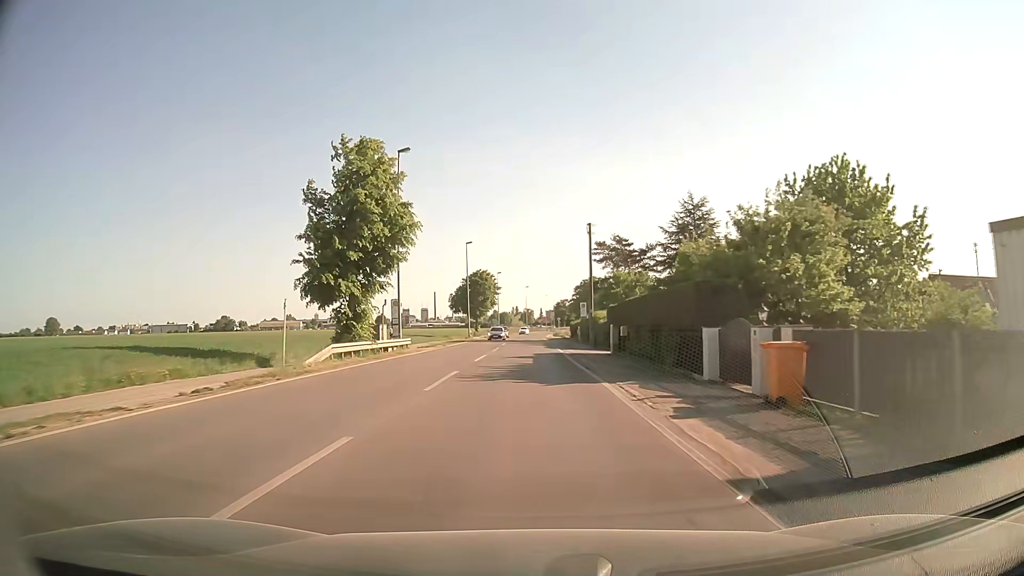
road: secondary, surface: asphalt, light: Day
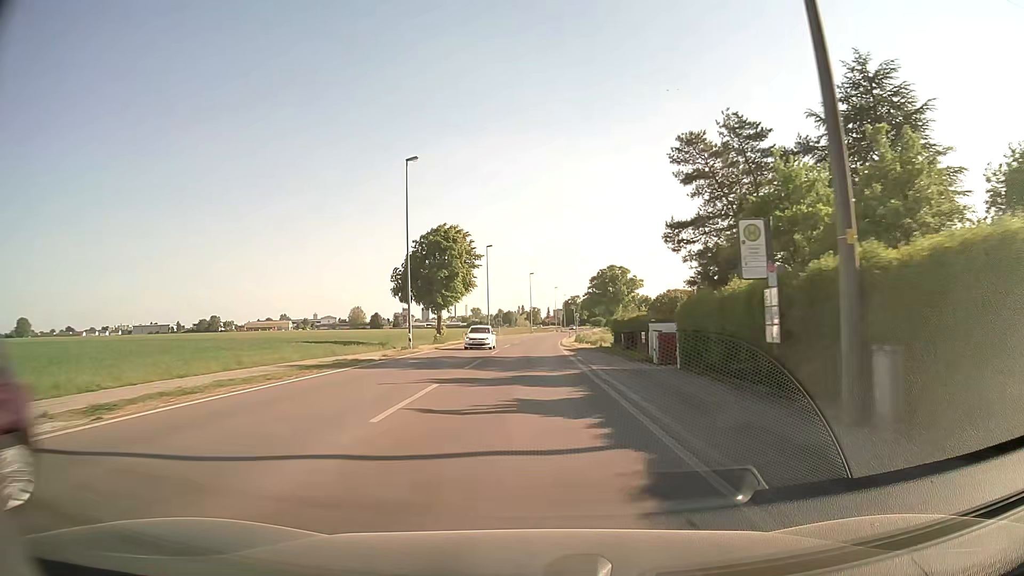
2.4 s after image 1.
(-0.1, +41.3) m; -1°
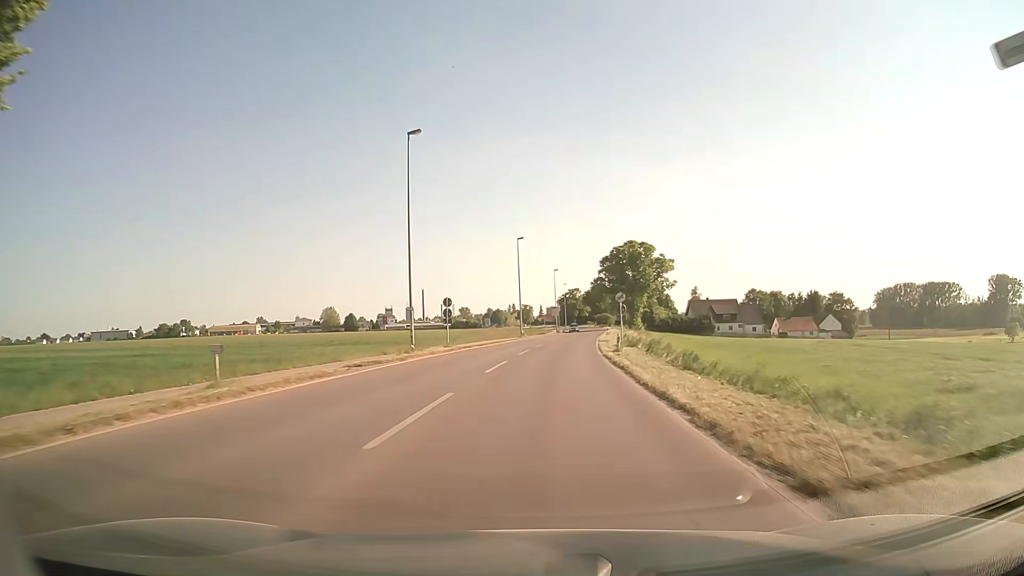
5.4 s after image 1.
(+0.1, +50.8) m; +1°
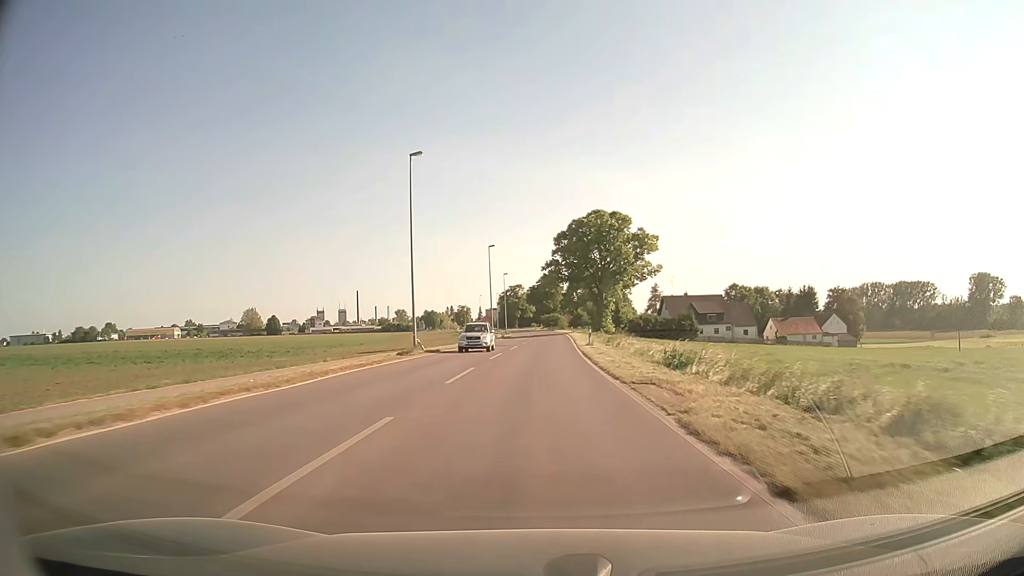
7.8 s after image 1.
(+1.8, +40.0) m; +5°
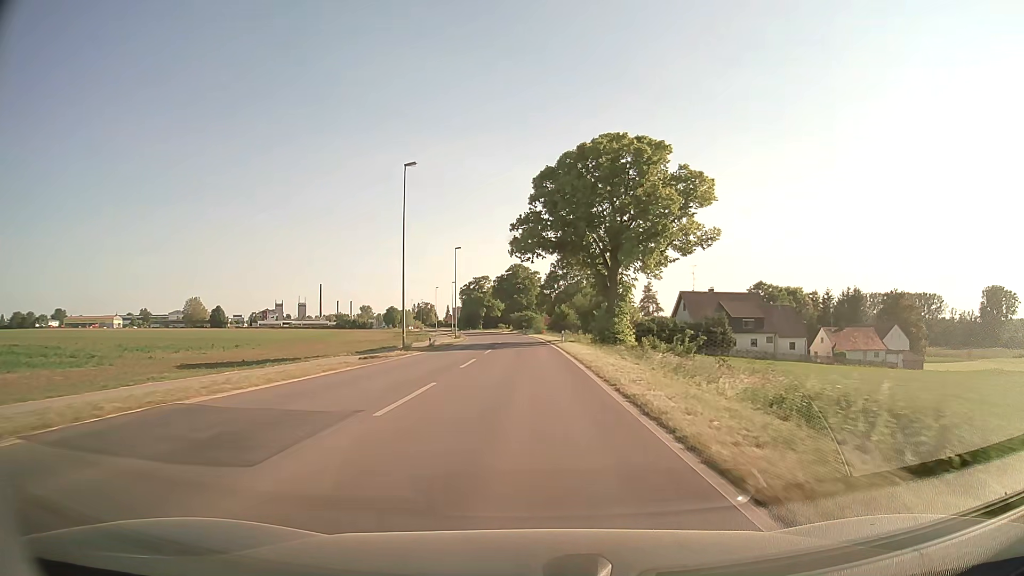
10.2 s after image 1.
(+0.9, +42.8) m; +2°
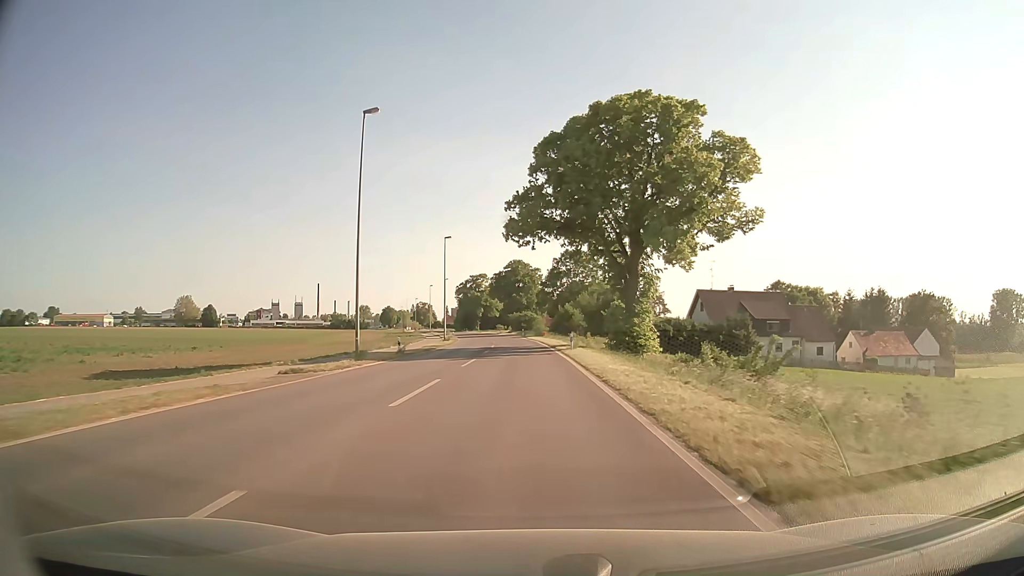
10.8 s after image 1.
(0.0, +11.0) m; 0°
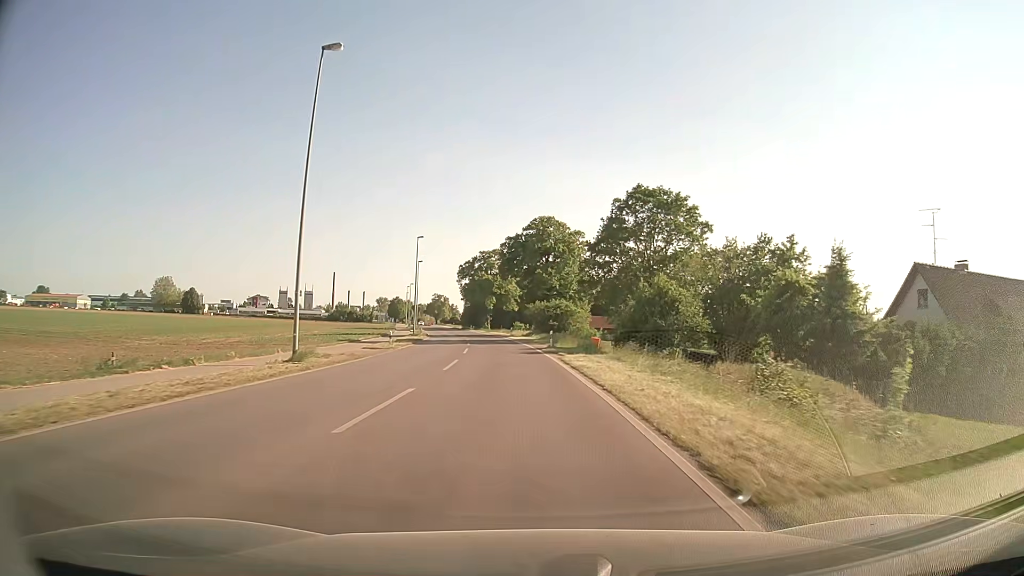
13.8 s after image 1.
(-0.6, +52.2) m; -2°
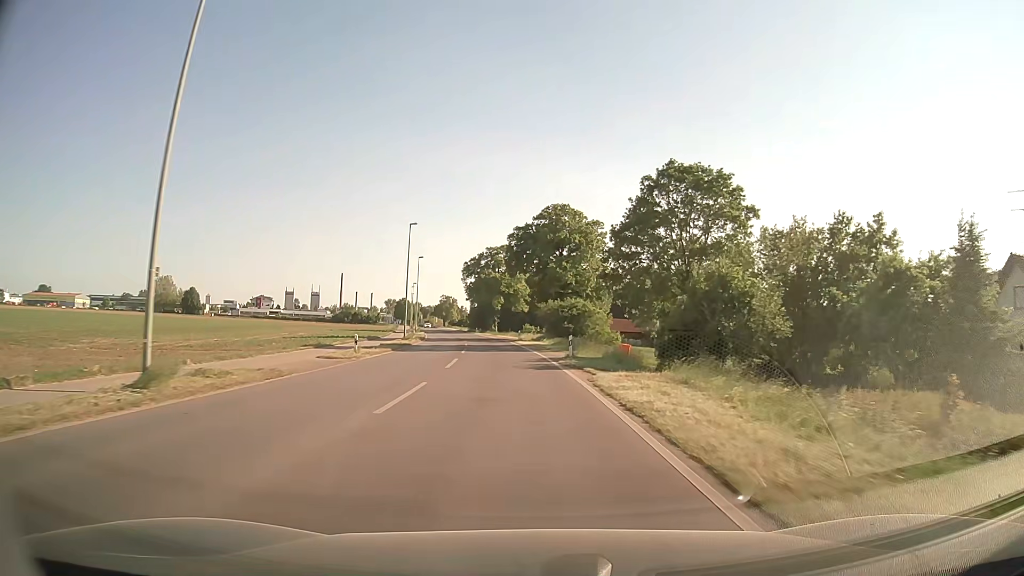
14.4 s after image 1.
(-0.2, +10.3) m; -2°
(0, +10) (0, +20) (-1, +30) (-2, +40) (-3, +50) (-4, +60) (-5, +70) (-7, +80) (-8, +89) (-10, +99) m
